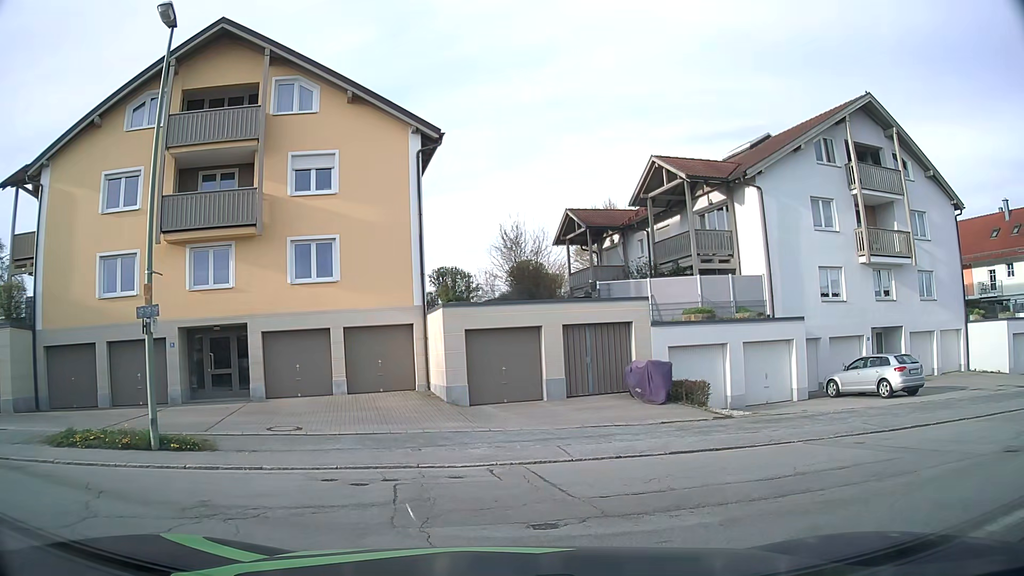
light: Day
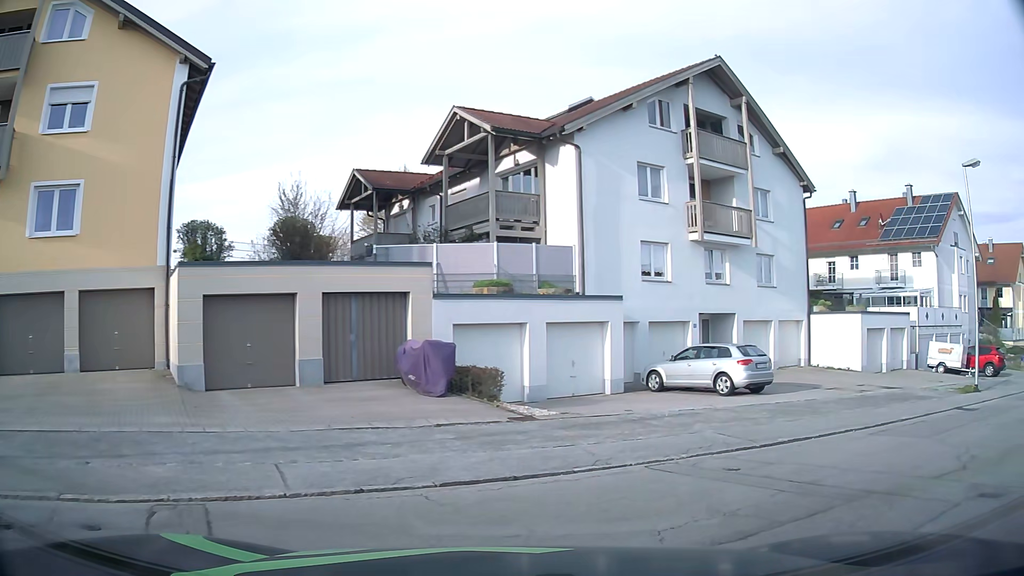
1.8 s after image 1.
(+0.6, +3.9) m; +19°
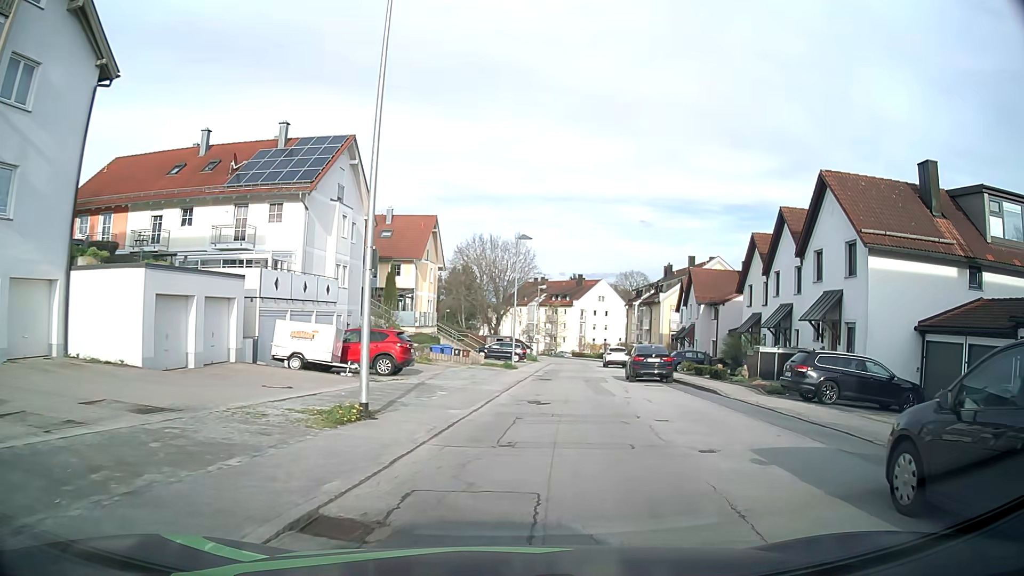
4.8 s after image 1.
(+7.5, +11.3) m; +55°
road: unclassified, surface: asphalt
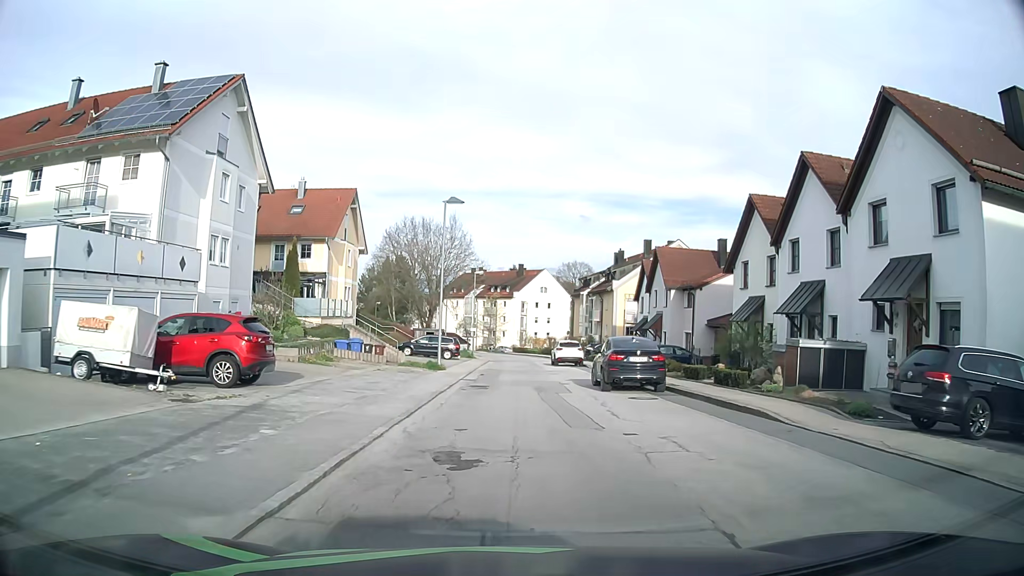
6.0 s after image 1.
(+0.5, +9.3) m; +4°
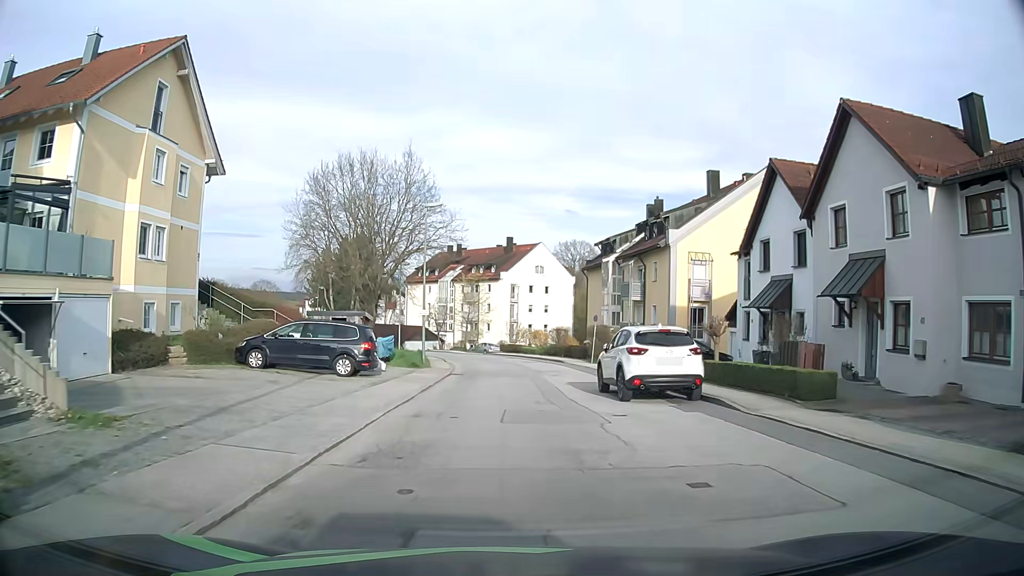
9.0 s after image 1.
(+0.6, +29.1) m; +2°
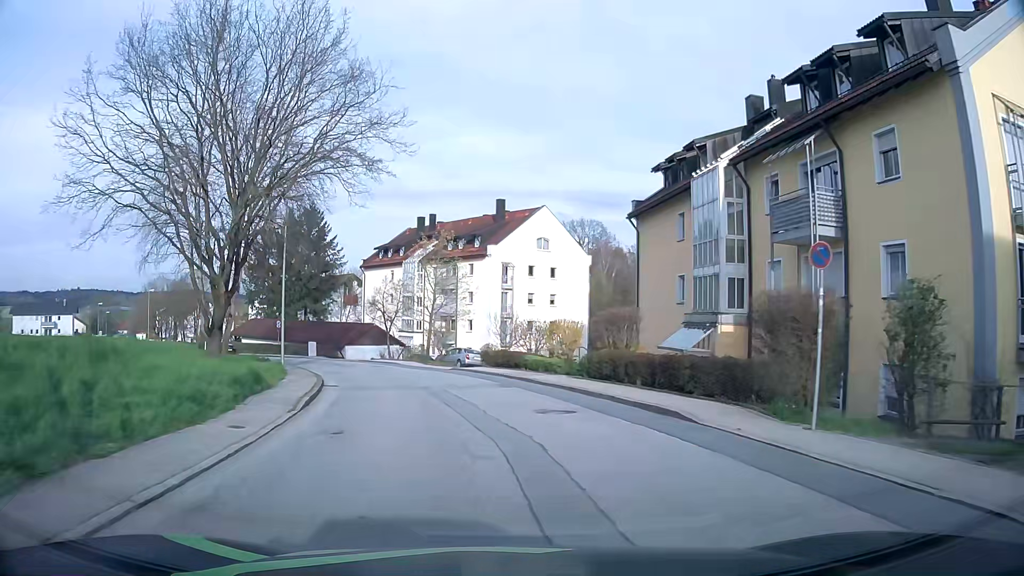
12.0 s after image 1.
(+0.2, +29.1) m; +1°
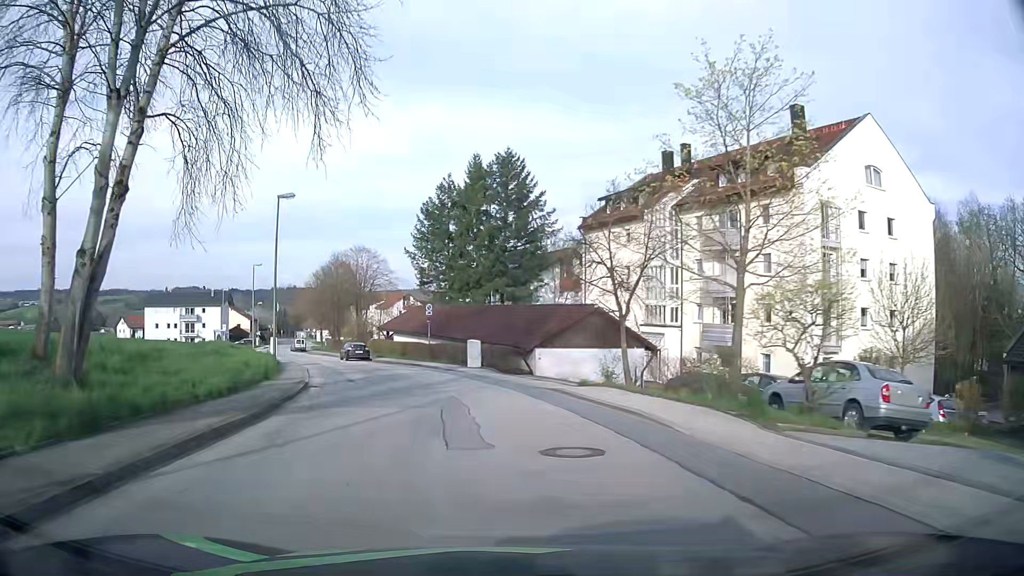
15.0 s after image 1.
(-4.6, +29.9) m; -19°
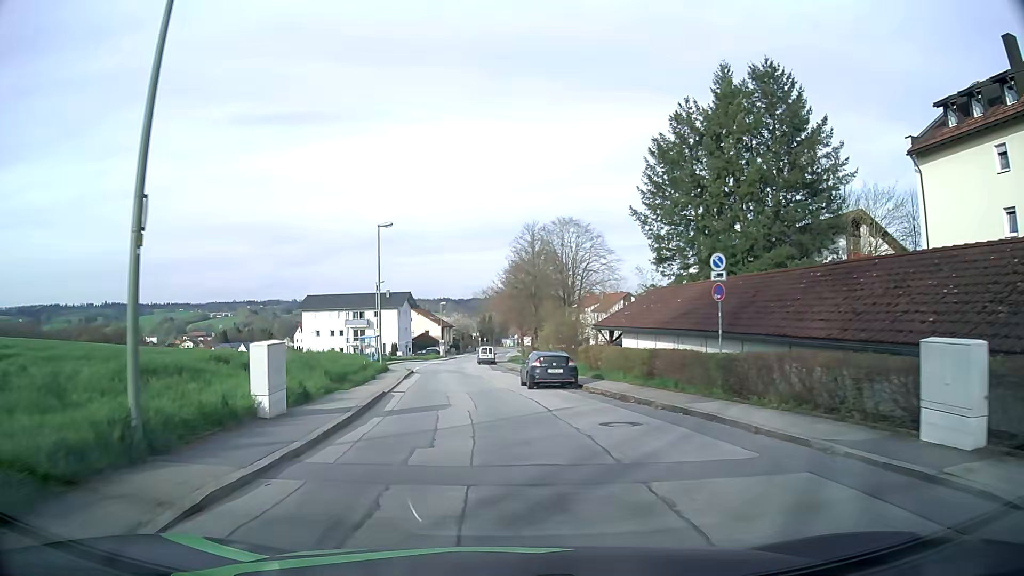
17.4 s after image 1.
(-4.2, +24.1) m; -18°
(0, +10) (-2, +20) (-3, +30) (-4, +40) (-5, +50) (-6, +60) (-7, +70) (-7, +80) (-6, +90) (-6, +100) m
